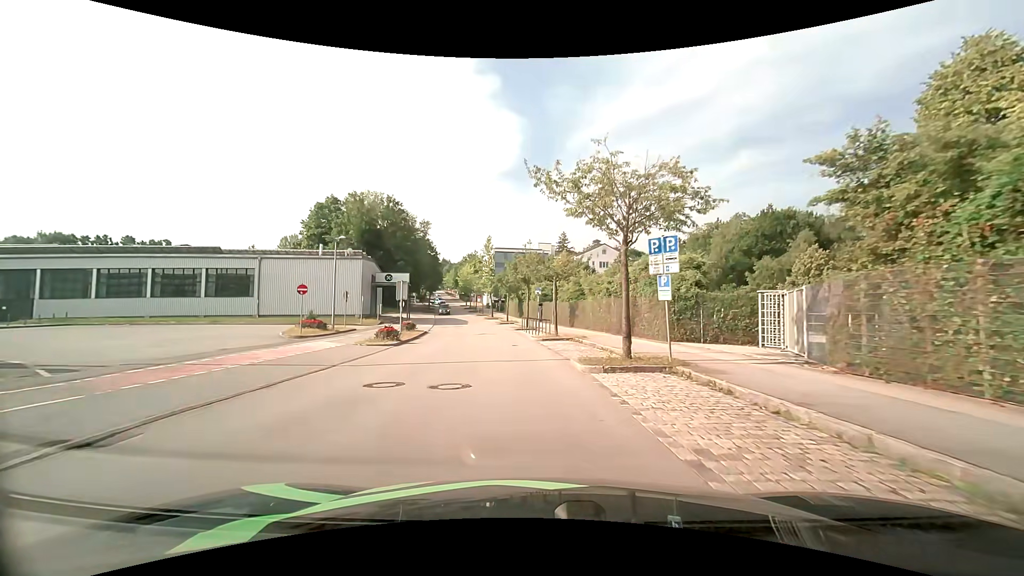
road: residential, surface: asphalt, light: Day
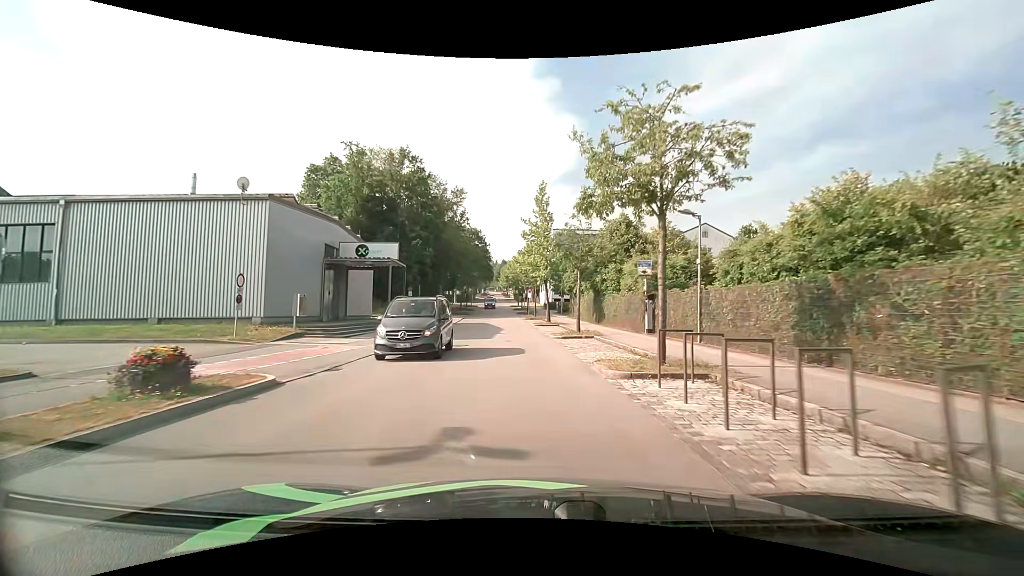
(-2.1, +29.2) m; -7°
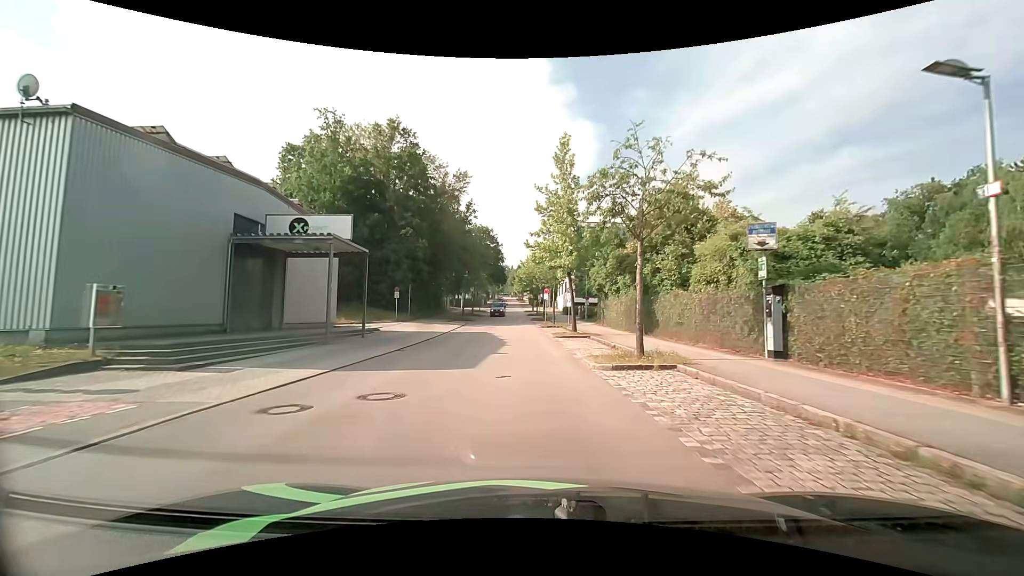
(-0.2, +11.8) m; -2°
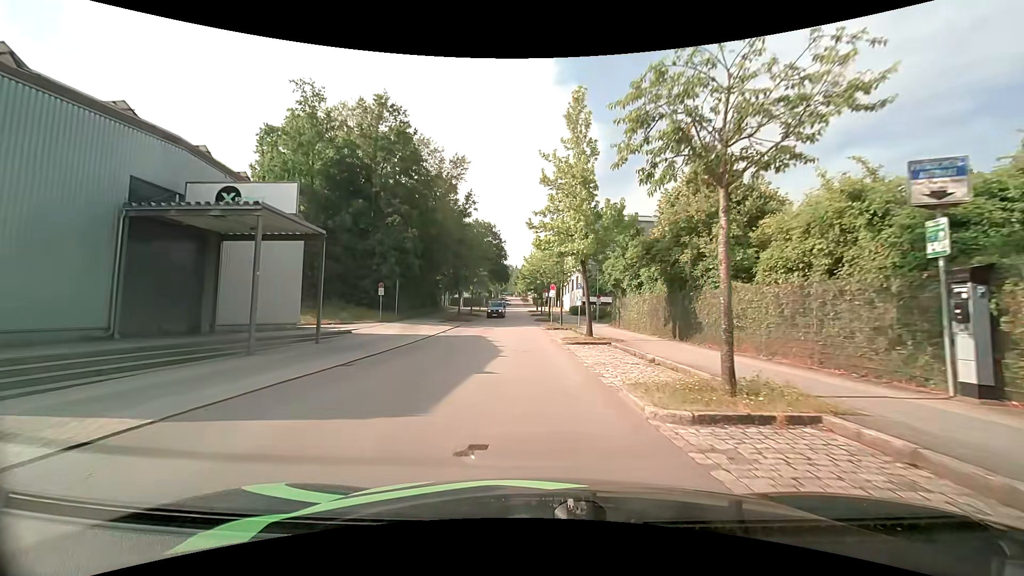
(0.0, +5.9) m; 0°
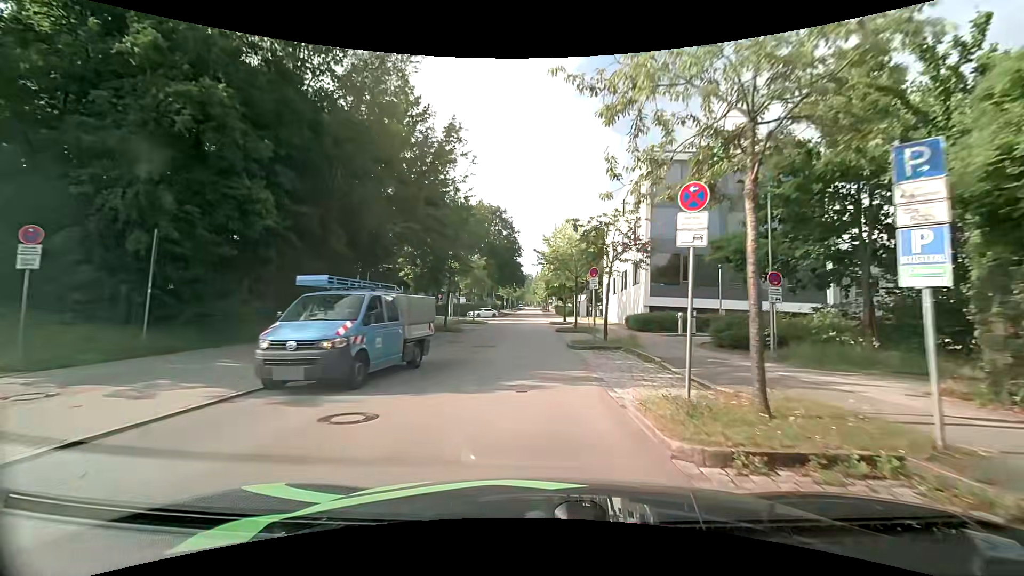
(-0.6, +29.6) m; -2°
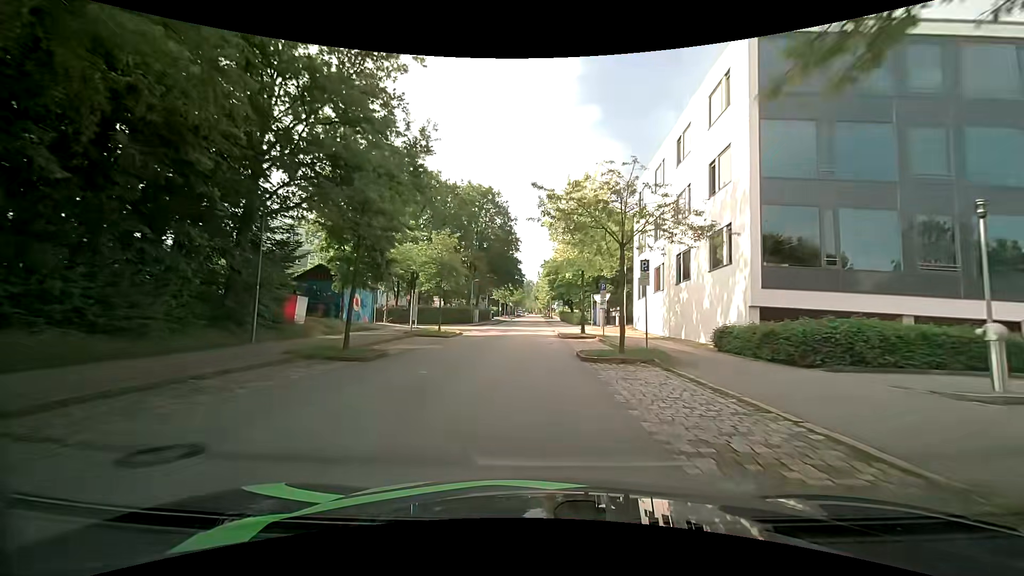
(-0.1, +18.3) m; 0°
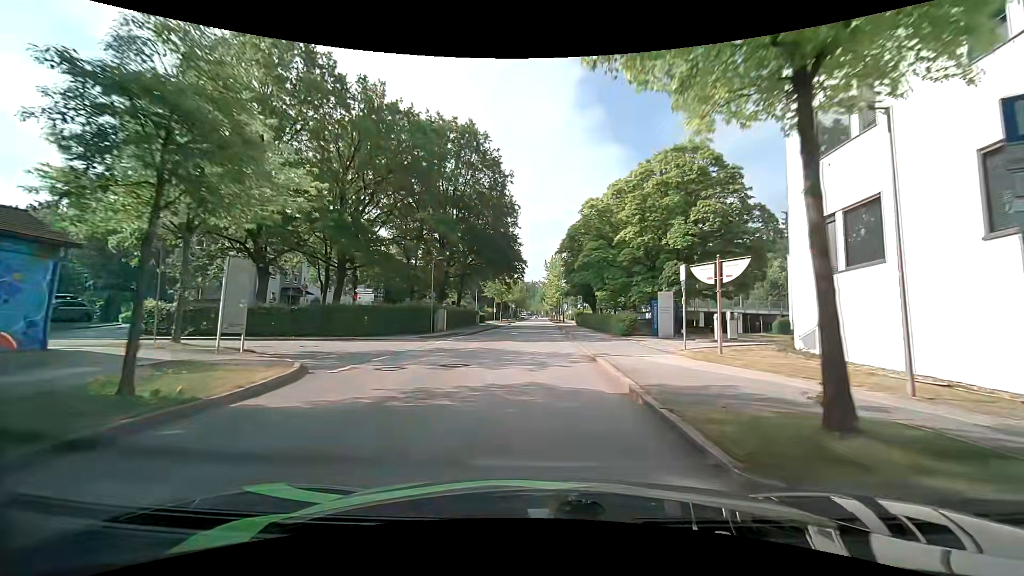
(-0.2, +25.2) m; -1°
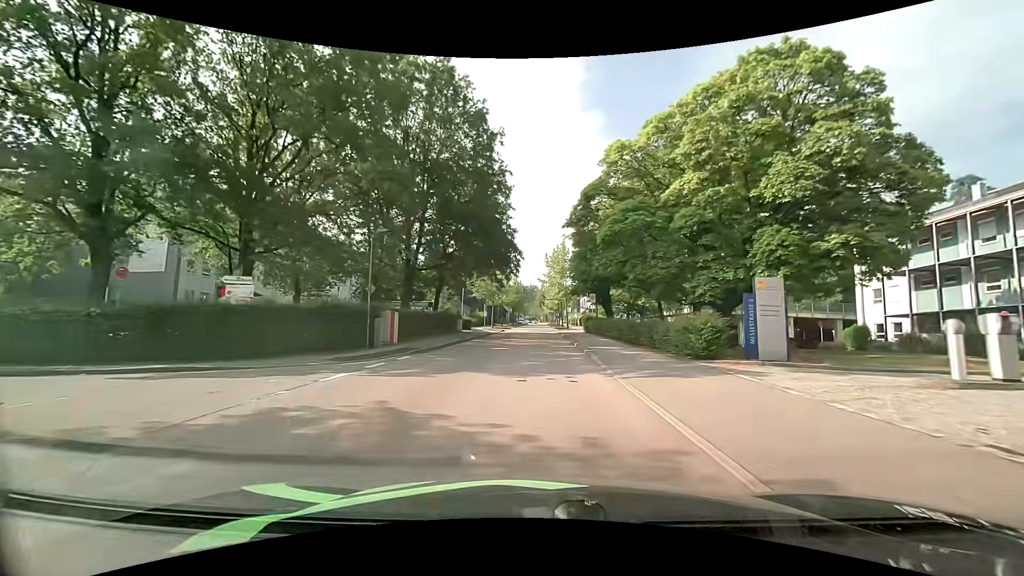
(0.0, +12.8) m; 0°
(0, +10) (0, +20) (0, +30) (0, +40) (+1, +50) (+1, +60) (+1, +70) (+1, +80) (+1, +90) (+2, +100) m
